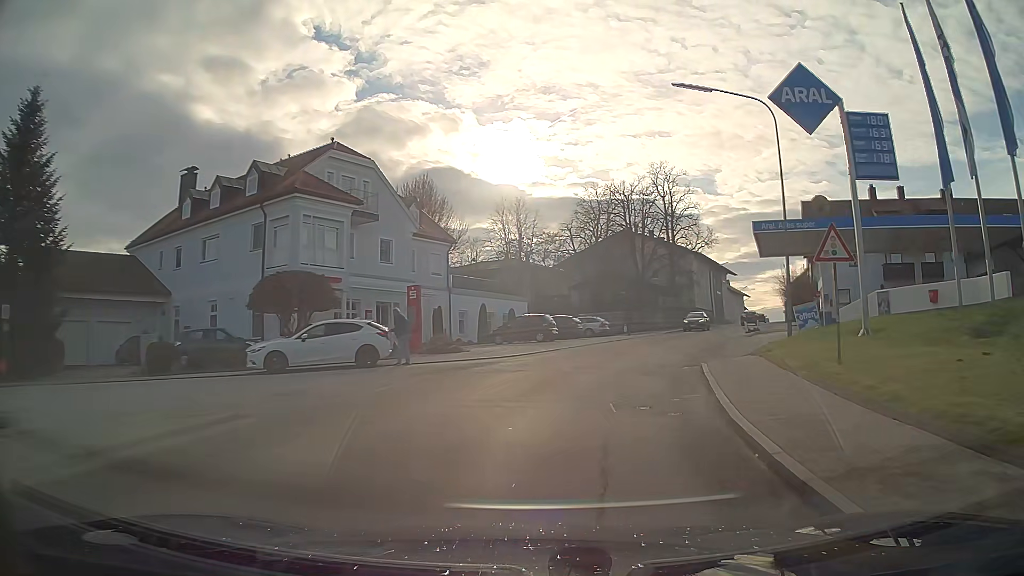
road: tertiary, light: Day
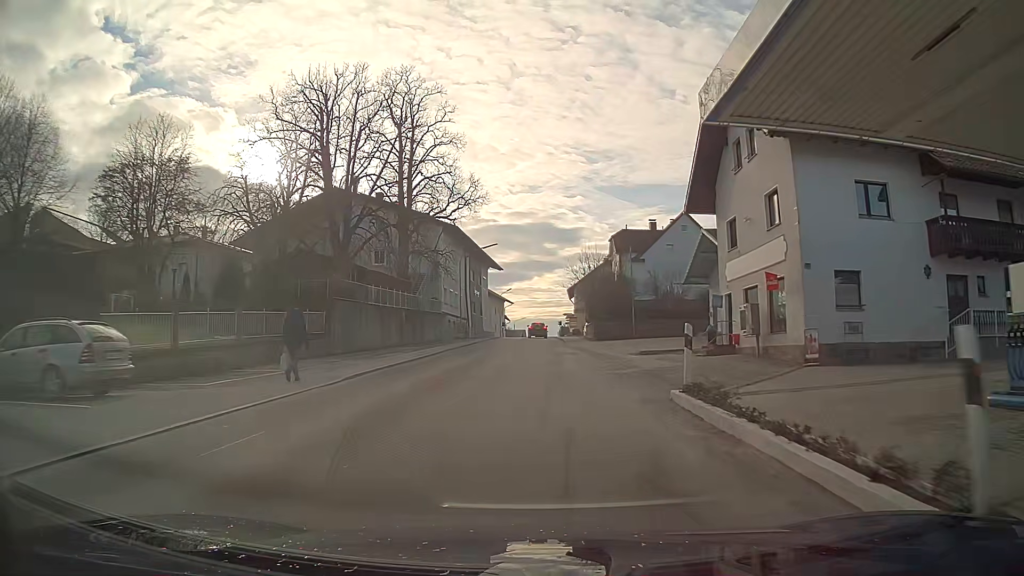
(+7.1, +33.2) m; +20°
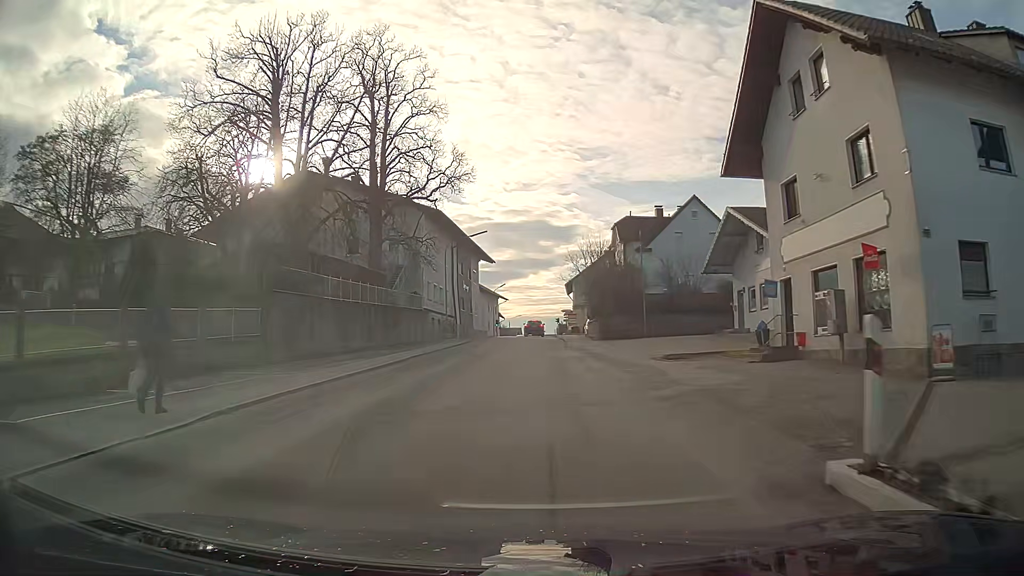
(0.0, +7.0) m; 0°
